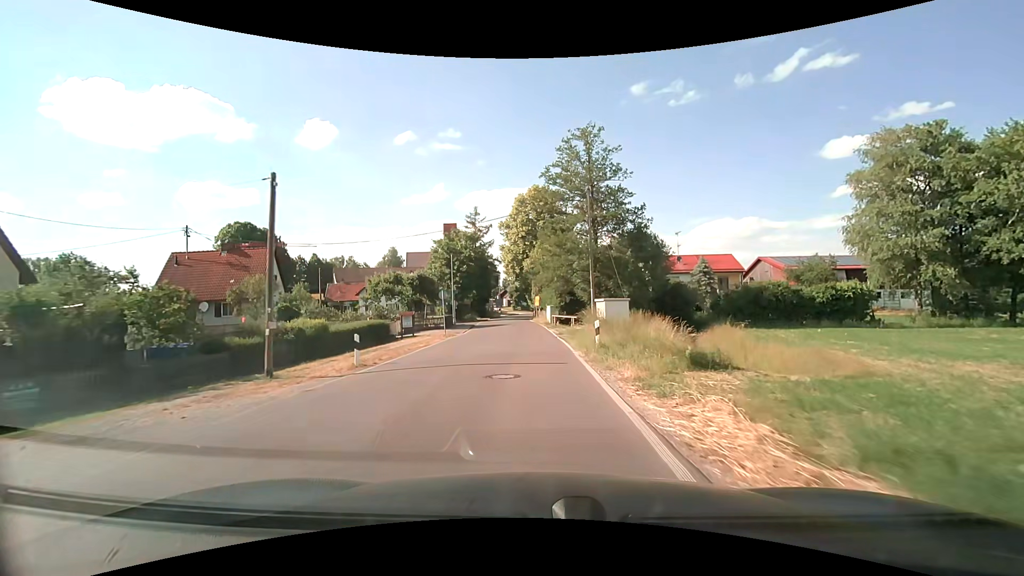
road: secondary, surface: asphalt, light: Day
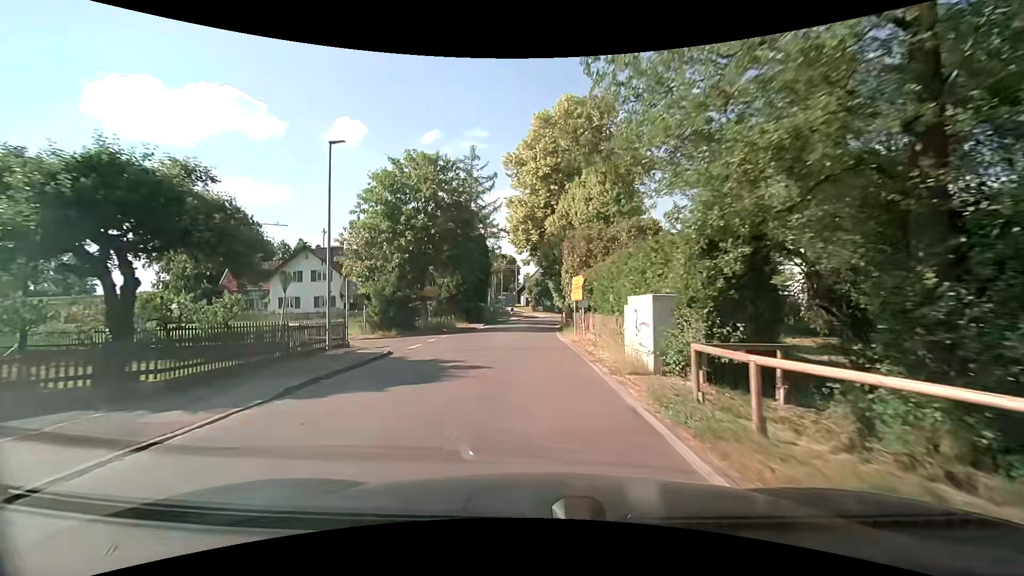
(-0.7, +34.8) m; -3°
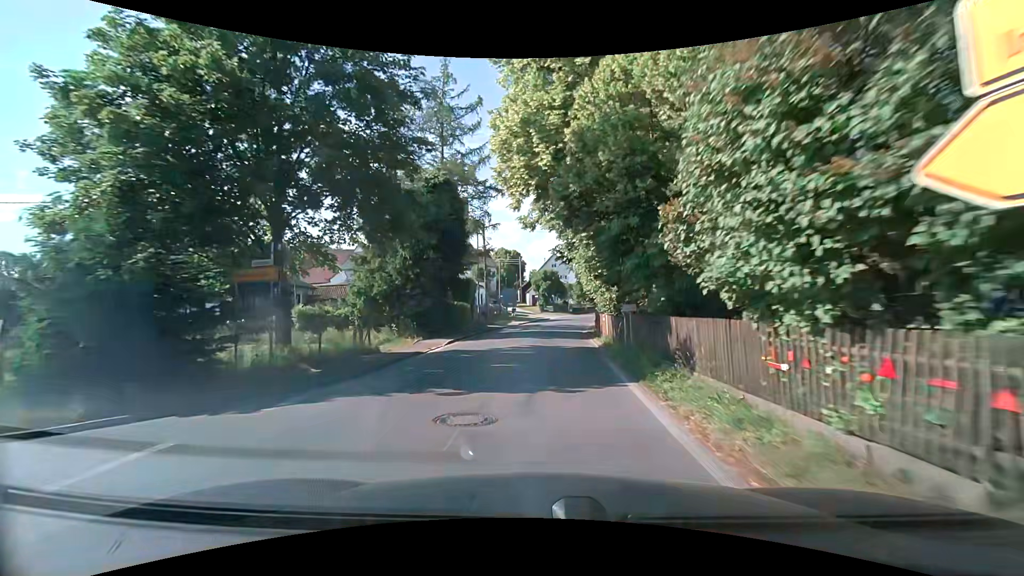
(-0.3, +21.0) m; 0°
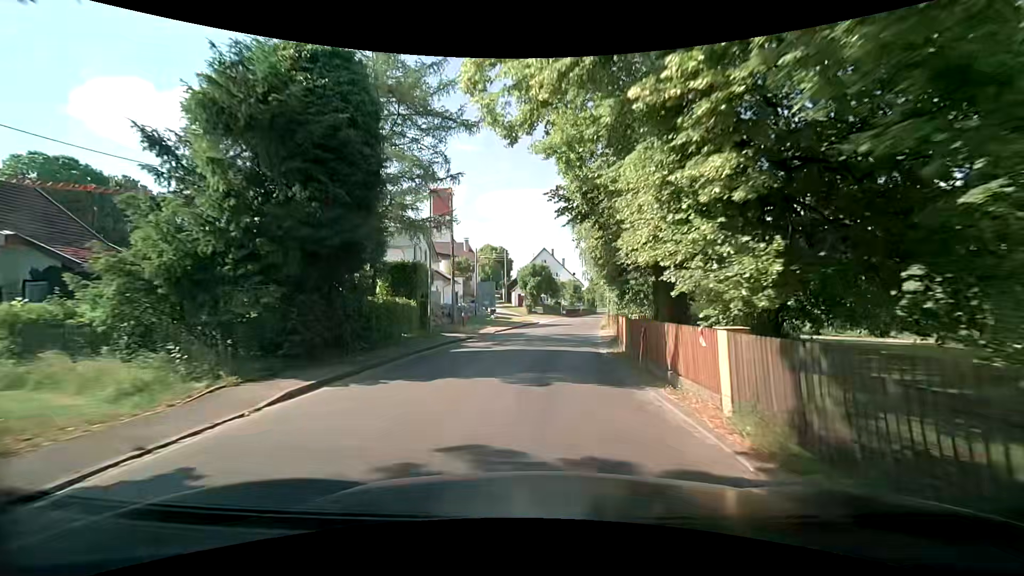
(-0.1, +13.9) m; 0°
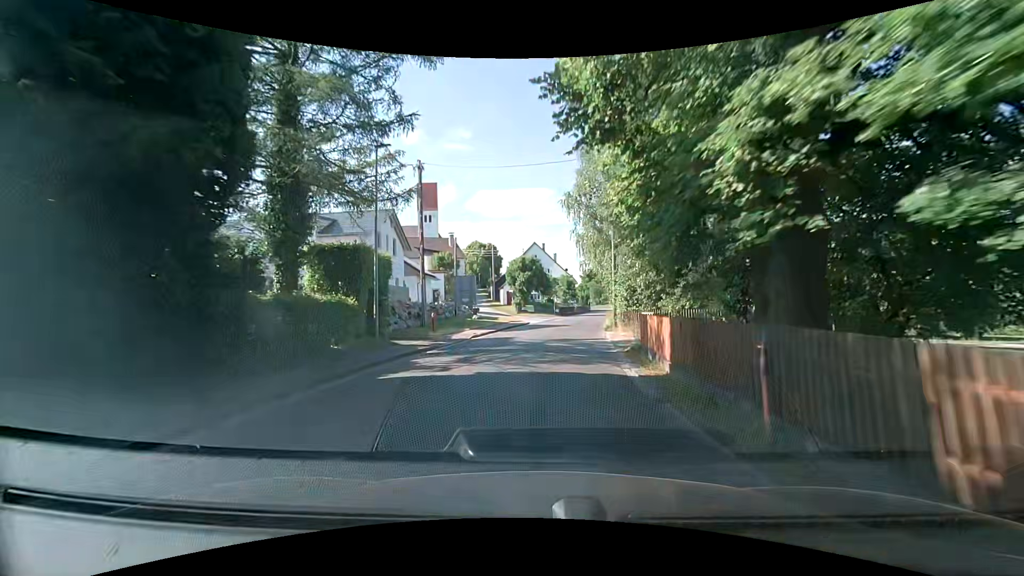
(+0.1, +6.9) m; +2°
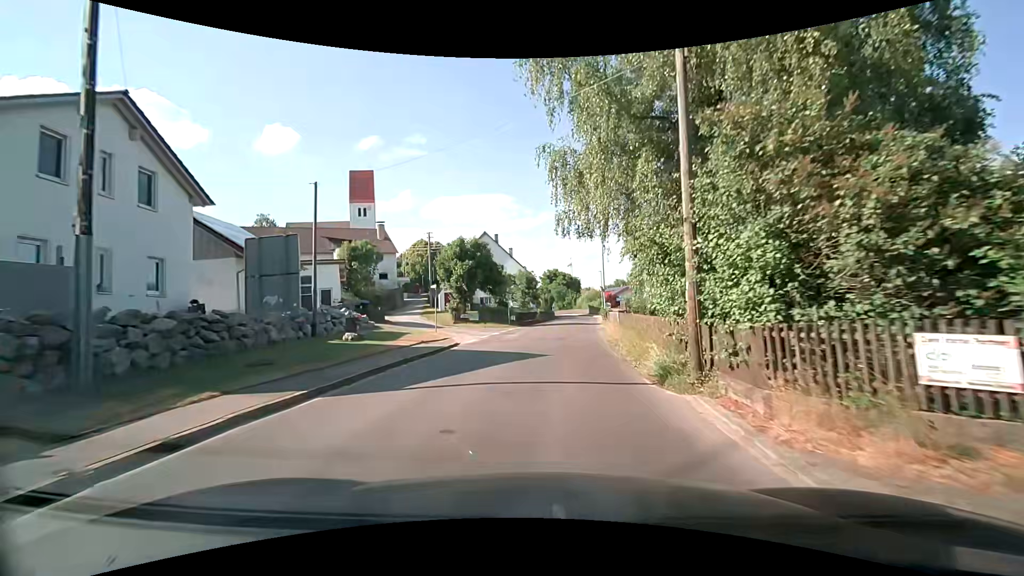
(+0.5, +20.4) m; +4°
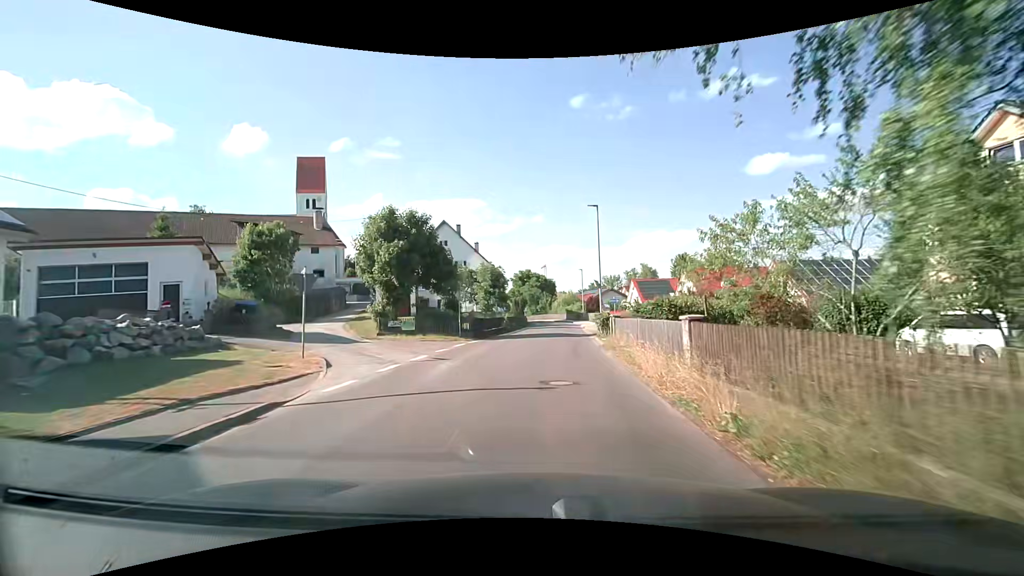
(+0.3, +13.3) m; +2°
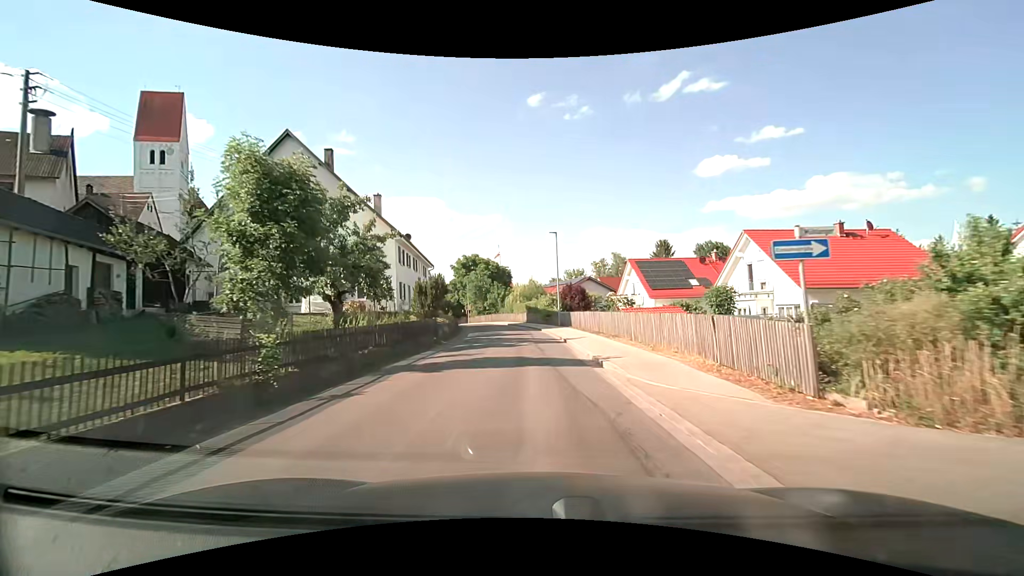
(+1.8, +32.0) m; +5°
(0, +10) (0, +20) (0, +30) (-1, +40) (-3, +50) (-5, +60) (-8, +69) (-12, +78) (-17, +87) (-22, +96) m
